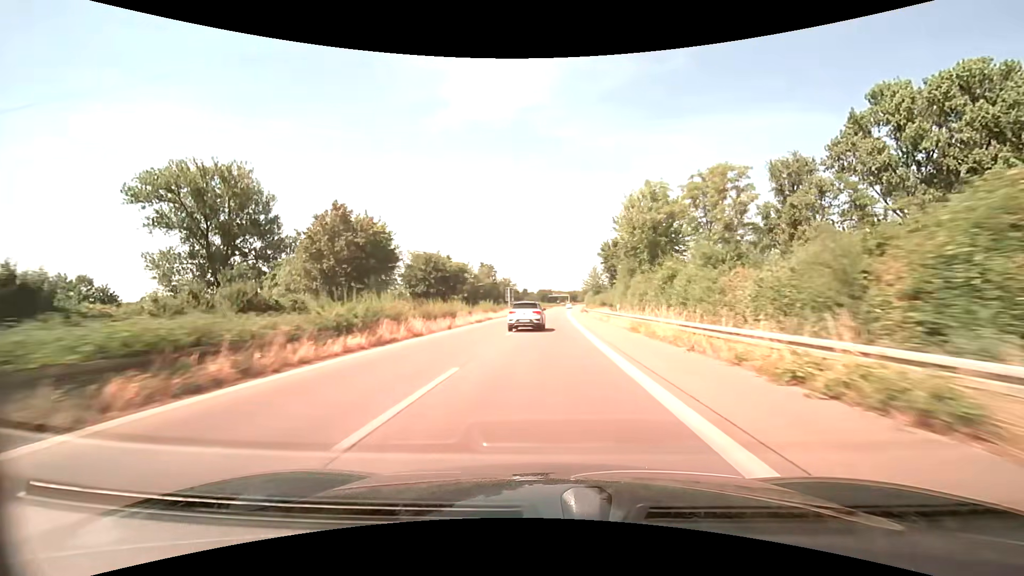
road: trunk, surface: asphalt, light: Day
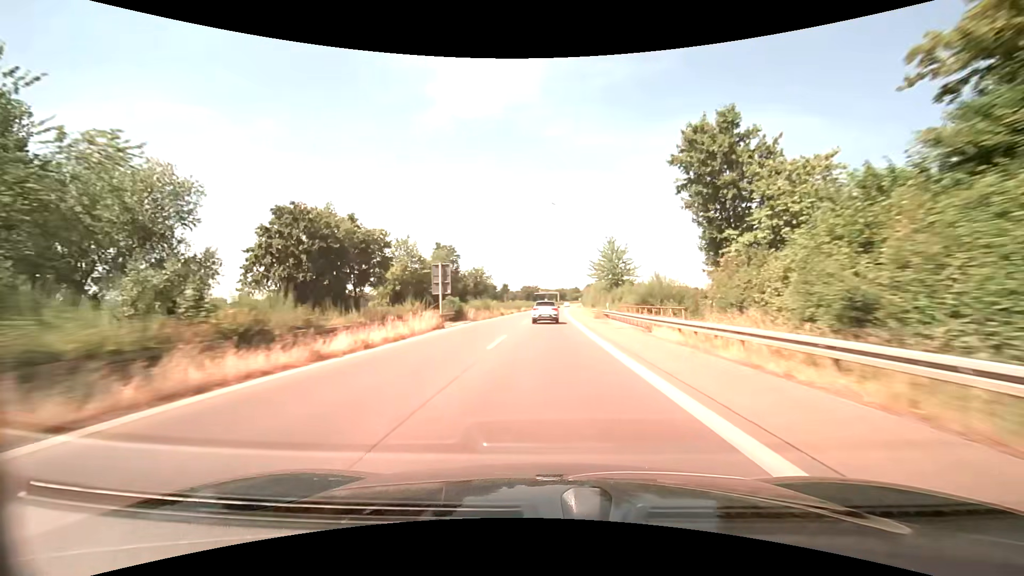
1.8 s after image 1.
(+0.6, +43.9) m; +2°
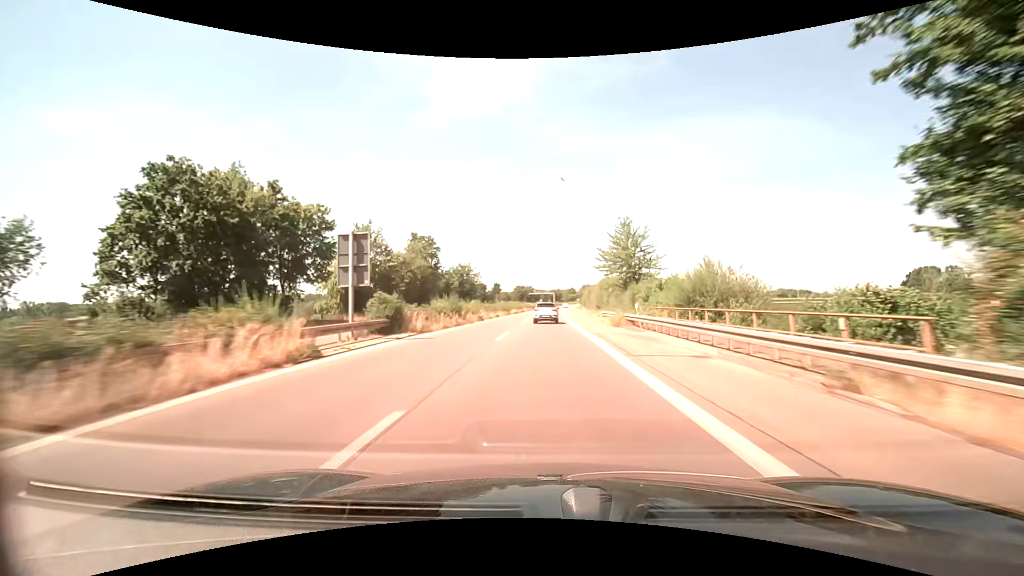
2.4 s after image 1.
(+0.1, +14.8) m; +1°
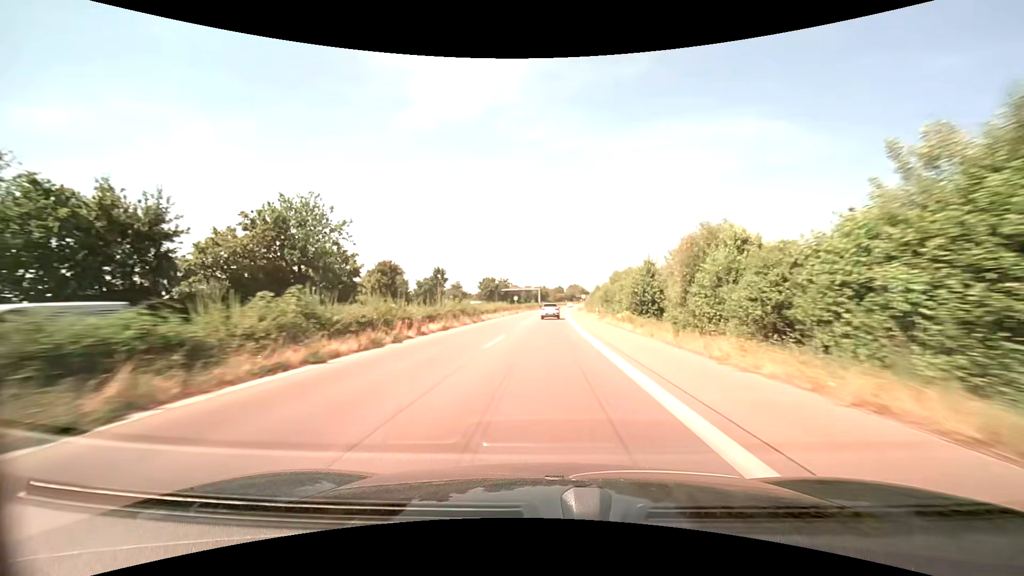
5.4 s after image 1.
(+1.1, +74.4) m; +2°
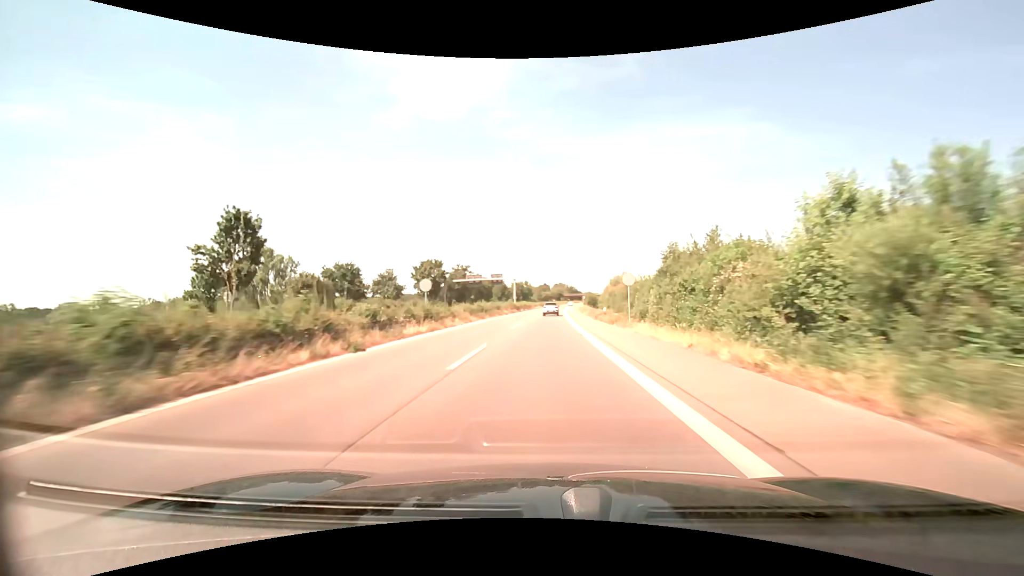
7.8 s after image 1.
(+1.1, +60.0) m; +2°
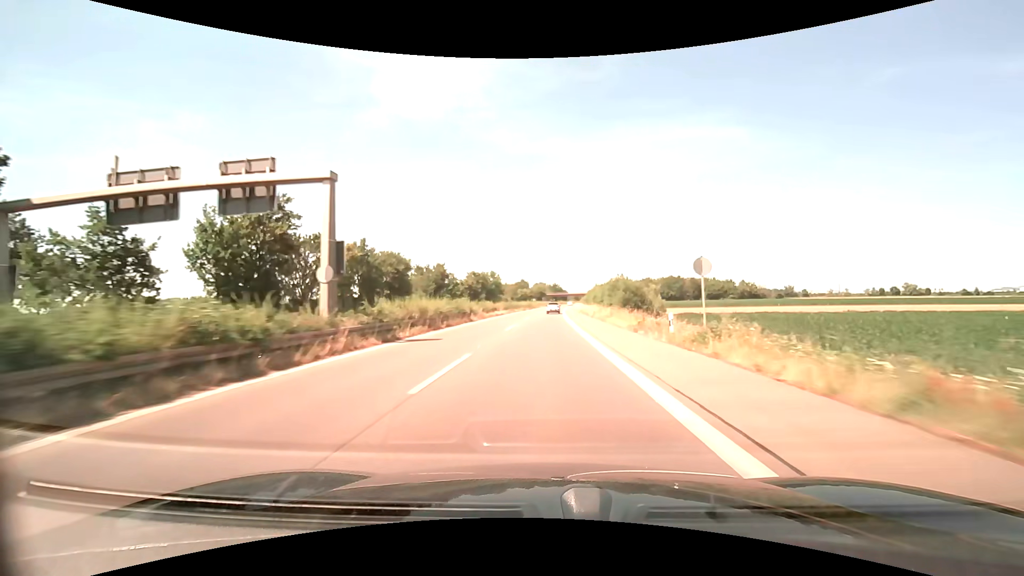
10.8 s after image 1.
(+1.2, +75.2) m; +2°
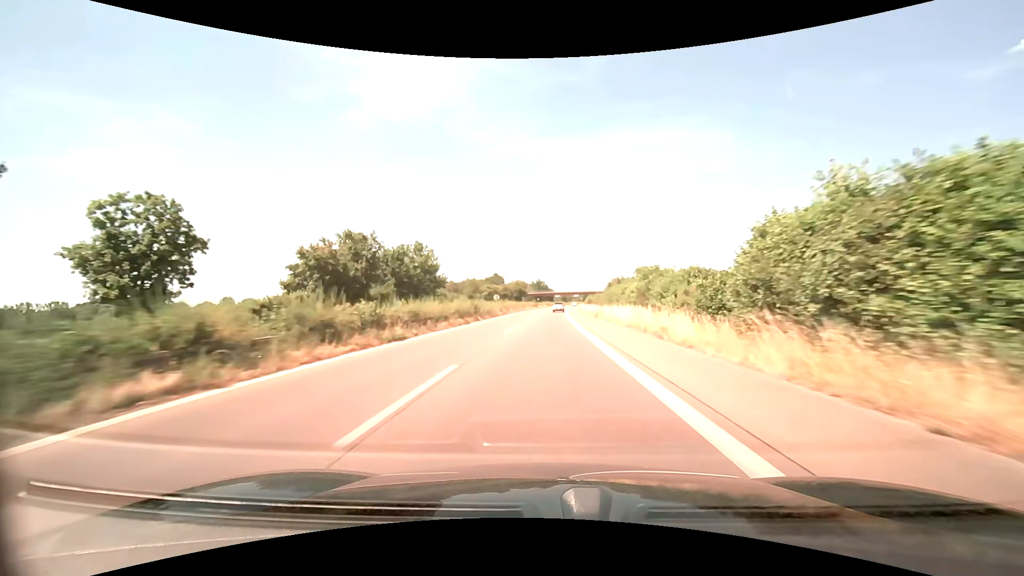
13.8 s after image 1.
(+1.2, +75.1) m; +2°
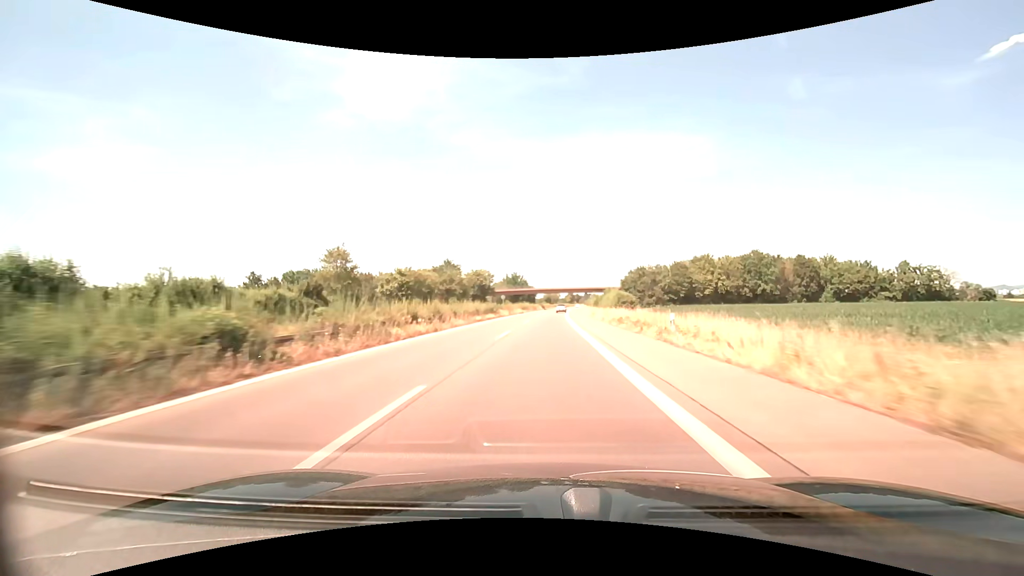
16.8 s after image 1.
(+1.6, +74.8) m; +2°
(0, +10) (0, +20) (0, +30) (0, +40) (+1, +50) (+1, +60) (+1, +70) (+2, +80) (+2, +90) (+2, +100) m
